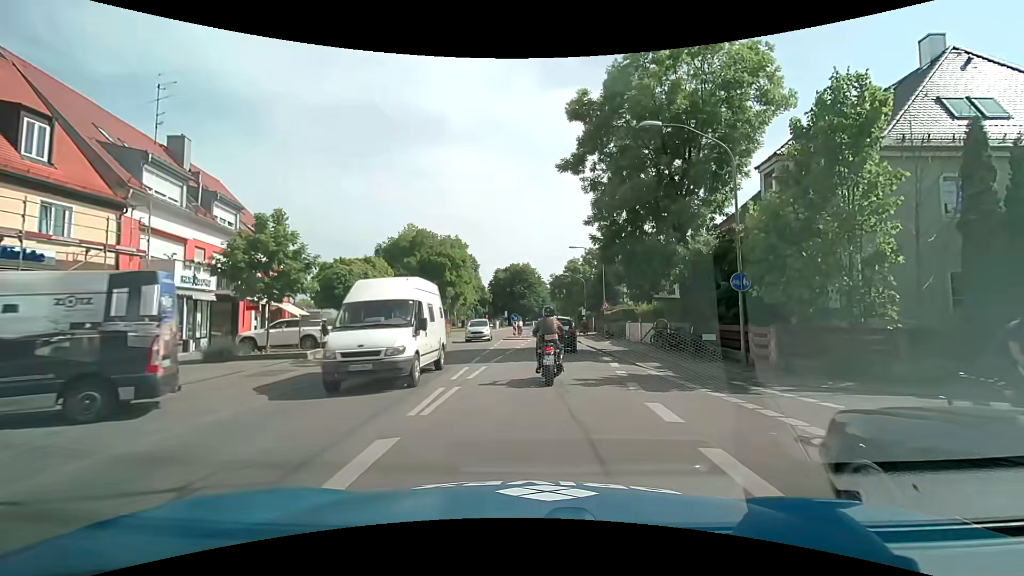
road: secondary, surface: asphalt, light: Day
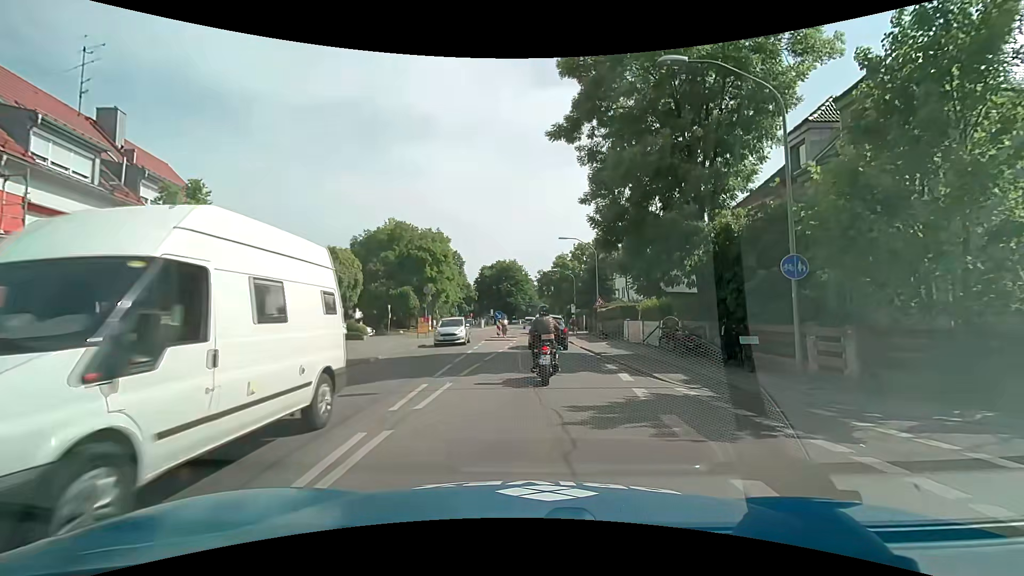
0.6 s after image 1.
(+0.1, +4.2) m; +2°
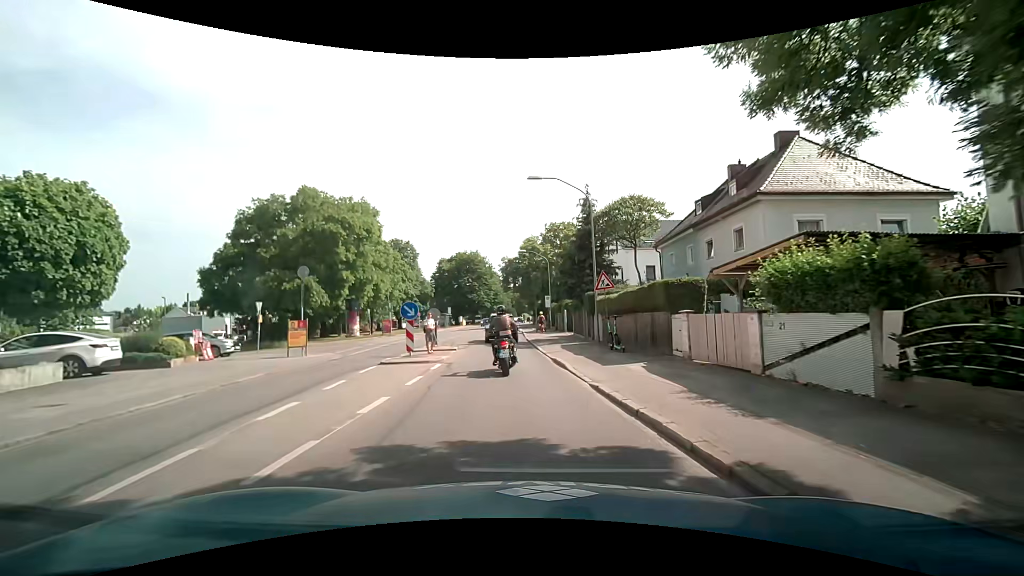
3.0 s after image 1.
(+0.7, +16.9) m; +3°
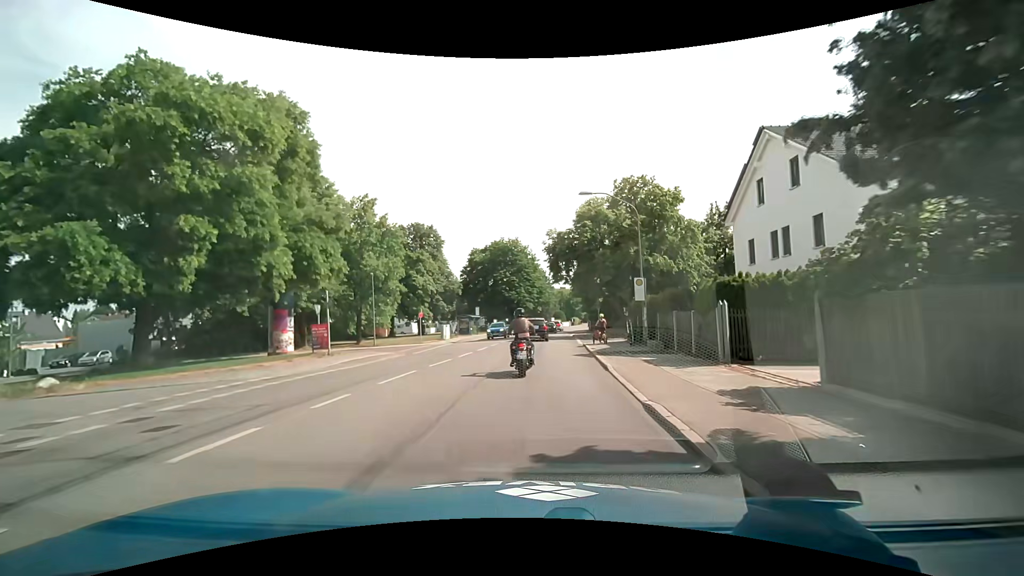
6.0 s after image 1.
(-1.1, +24.3) m; -5°
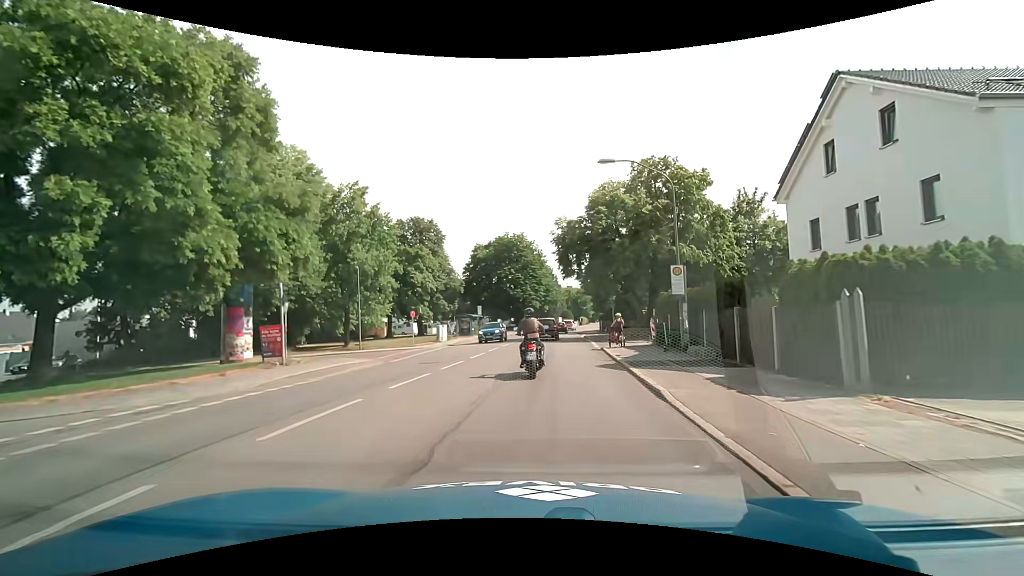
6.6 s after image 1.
(0.0, +5.2) m; 0°
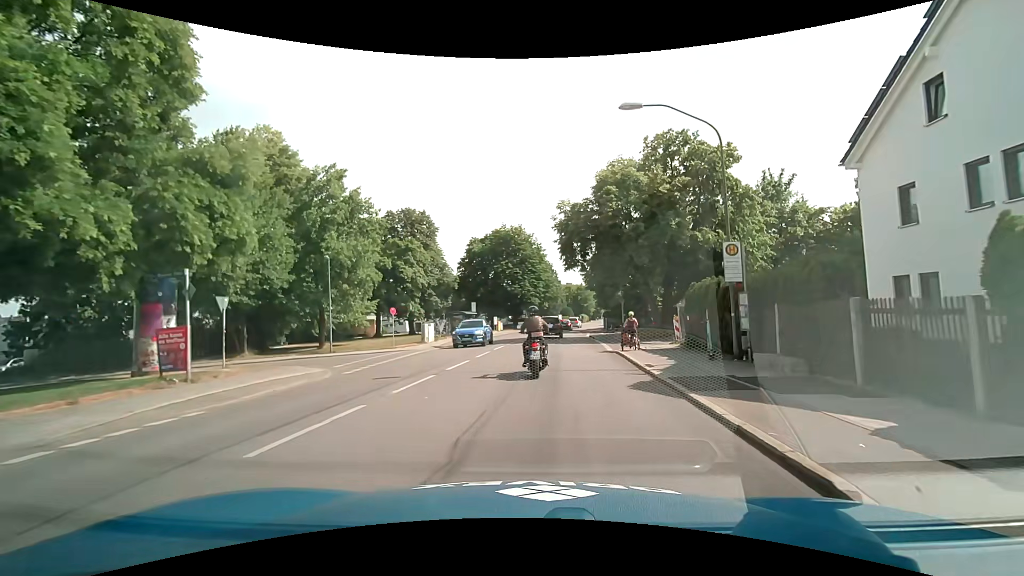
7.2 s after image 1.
(-0.1, +5.3) m; -1°
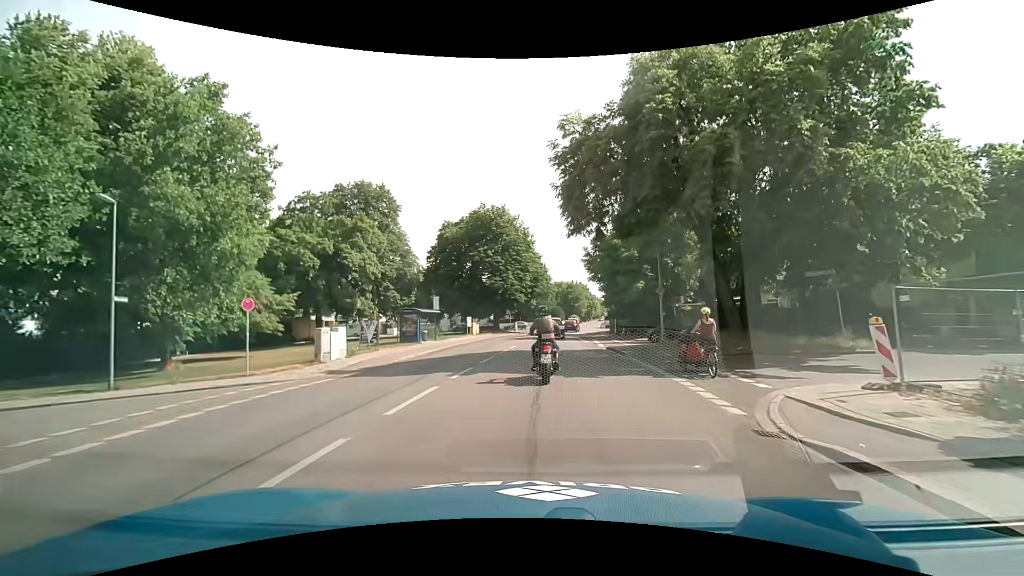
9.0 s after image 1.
(+0.3, +15.8) m; +2°
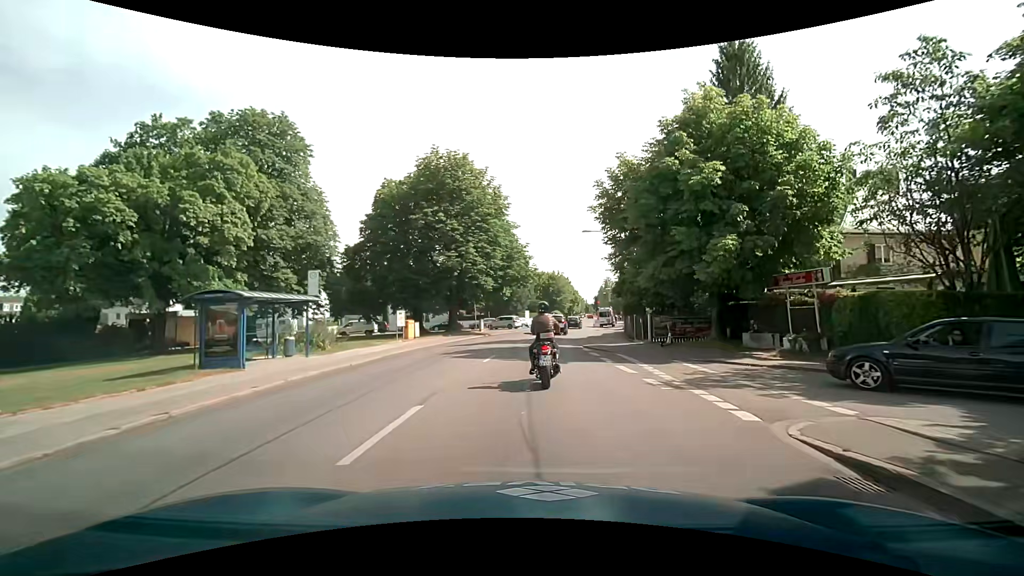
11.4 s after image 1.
(+0.5, +20.6) m; +3°
(0, +10) (0, +20) (+1, +30) (+2, +40) (+3, +50) (+5, +60) (+6, +70) (+9, +79) (+12, +89) (+14, +99) m
